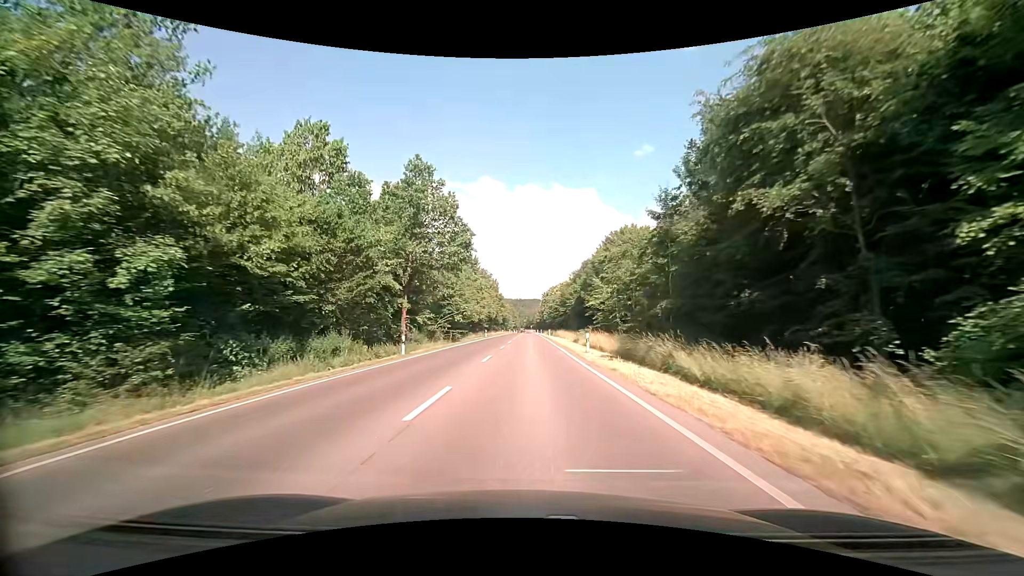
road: secondary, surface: asphalt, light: Day
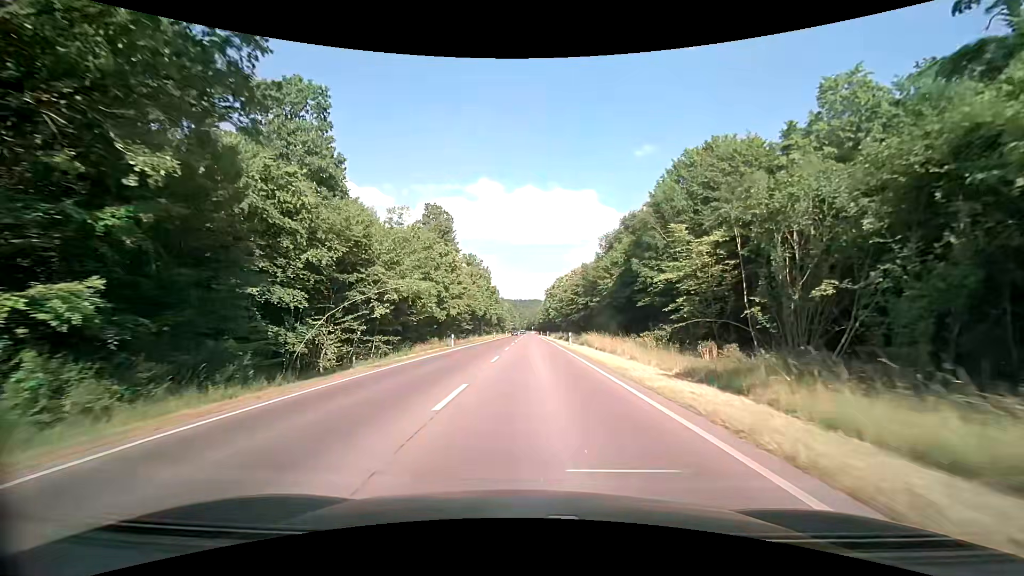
(+0.2, +35.1) m; 0°
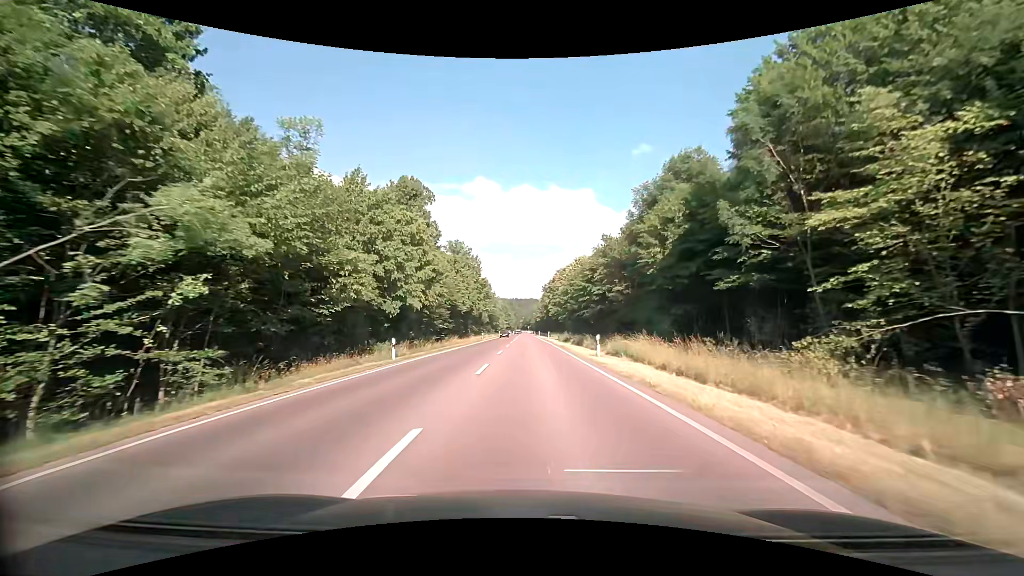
(0.0, +17.5) m; 0°
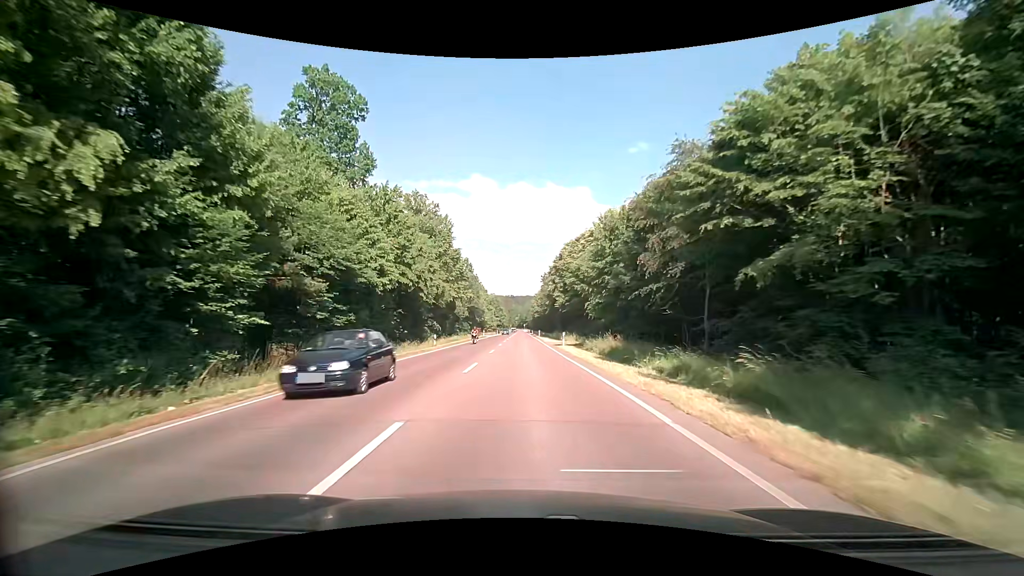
(+0.6, +35.8) m; +1°
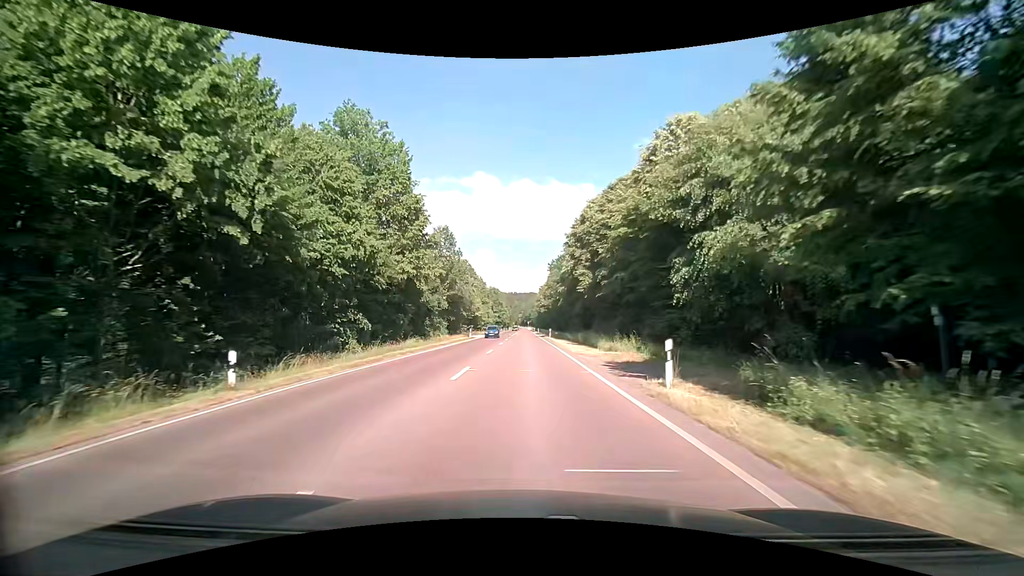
(-0.1, +26.7) m; 0°
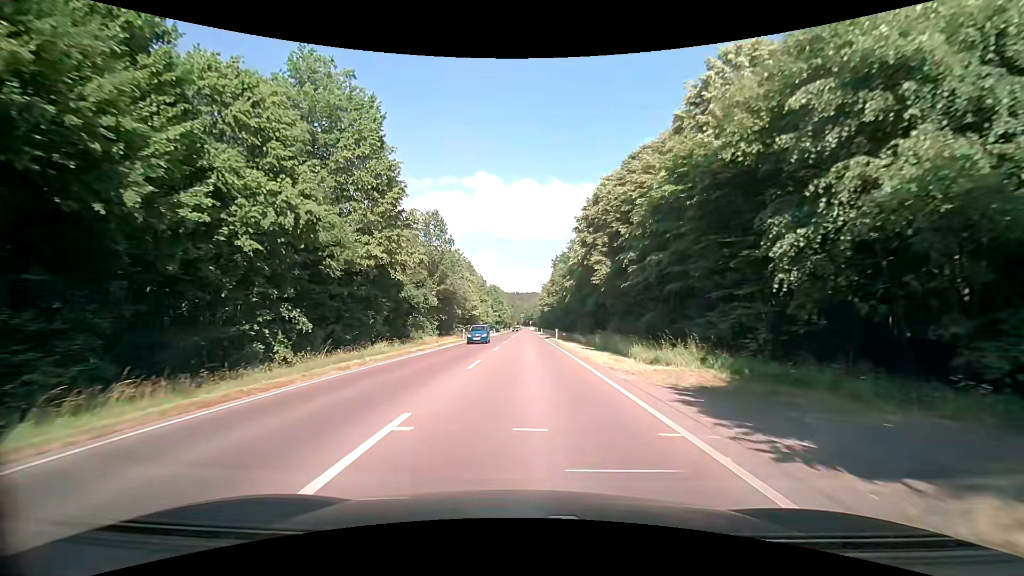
(0.0, +8.6) m; 0°
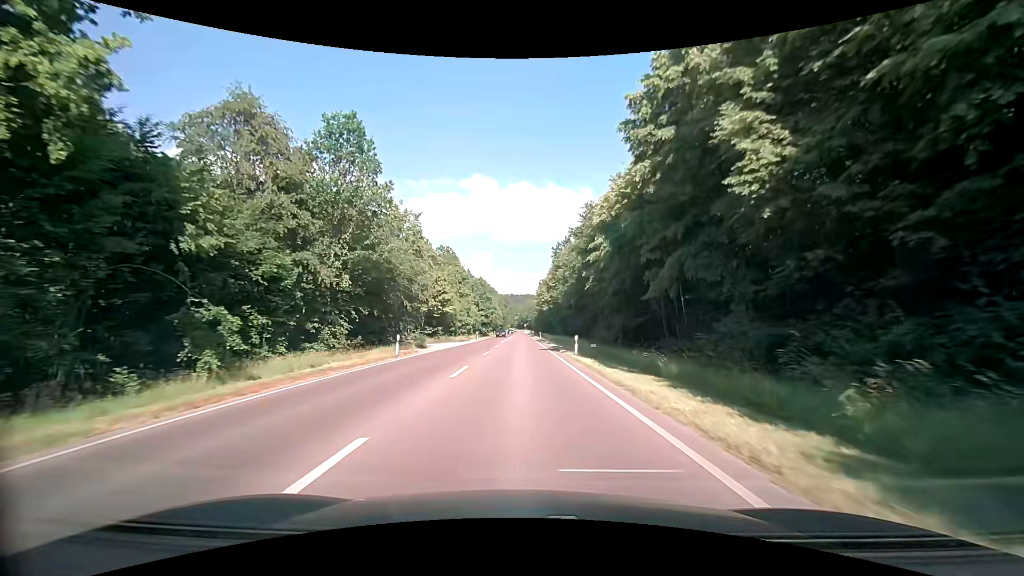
(+0.2, +25.4) m; +1°
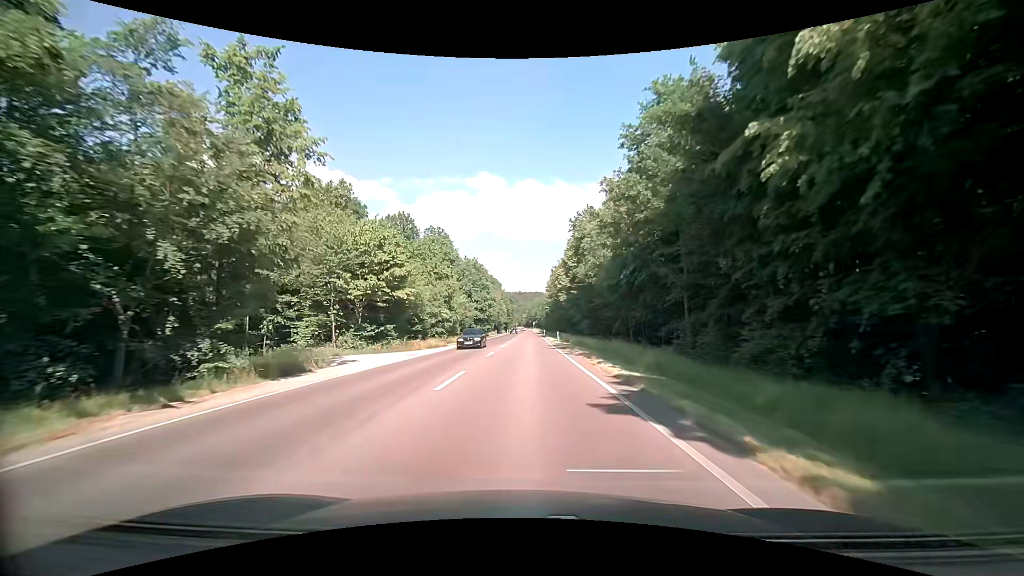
(-0.2, +26.6) m; -1°
(0, +10) (0, +20) (0, +30) (0, +40) (0, +50) (0, +60) (0, +70) (0, +80) (0, +90) (0, +100) m
